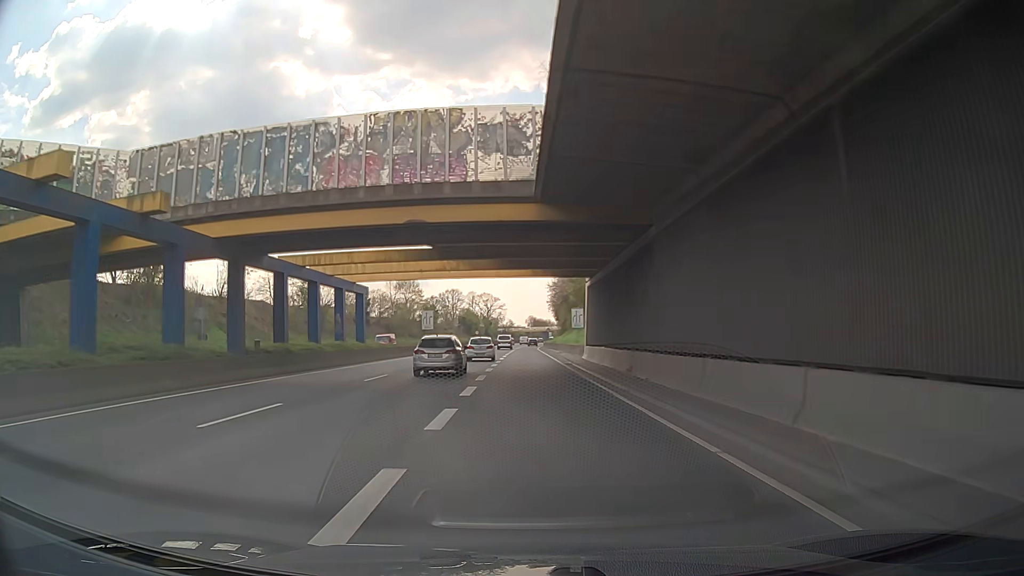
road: trunk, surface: asphalt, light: Day
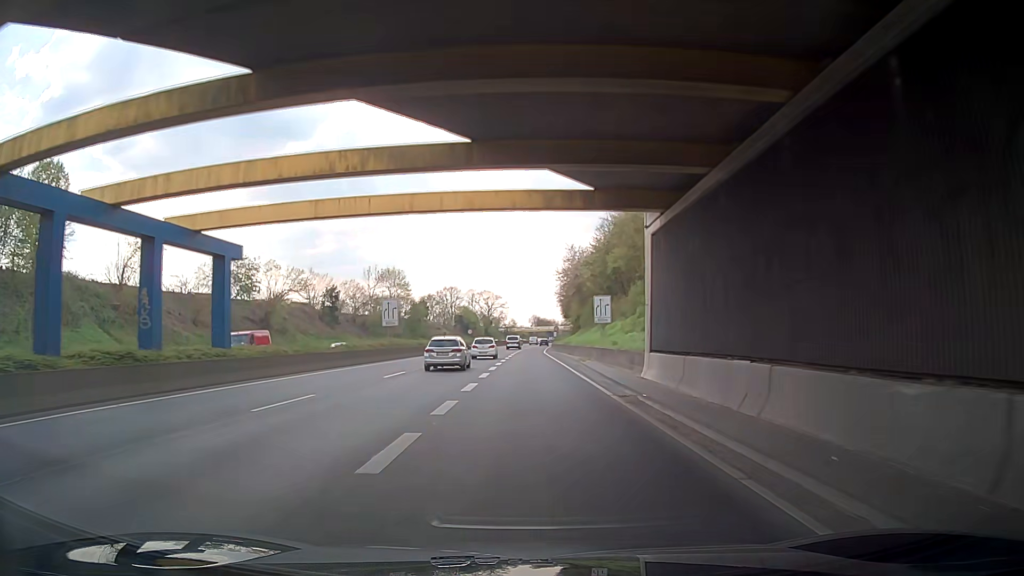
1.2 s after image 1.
(+0.1, +21.6) m; 0°
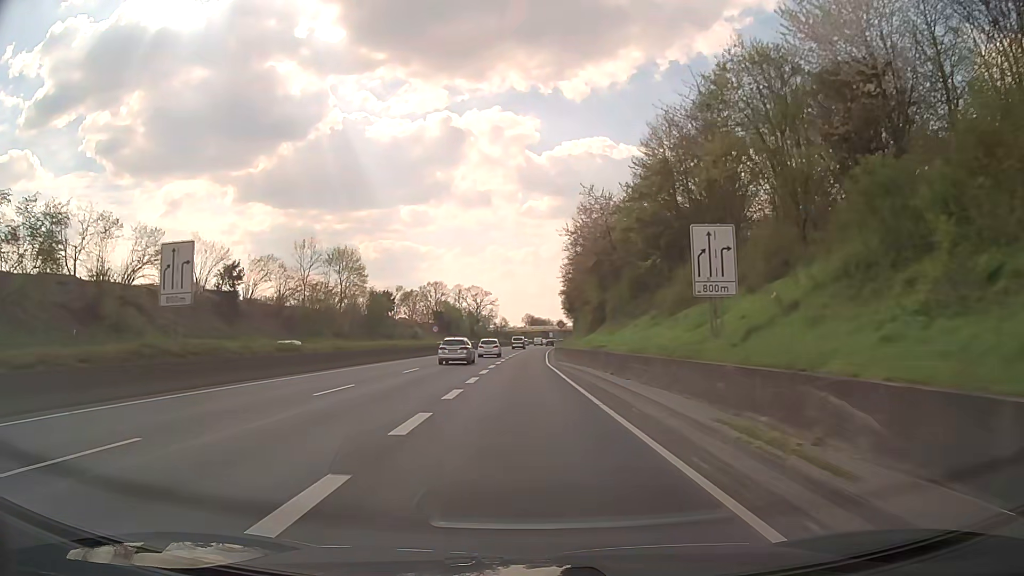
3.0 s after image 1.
(+0.4, +32.3) m; +1°
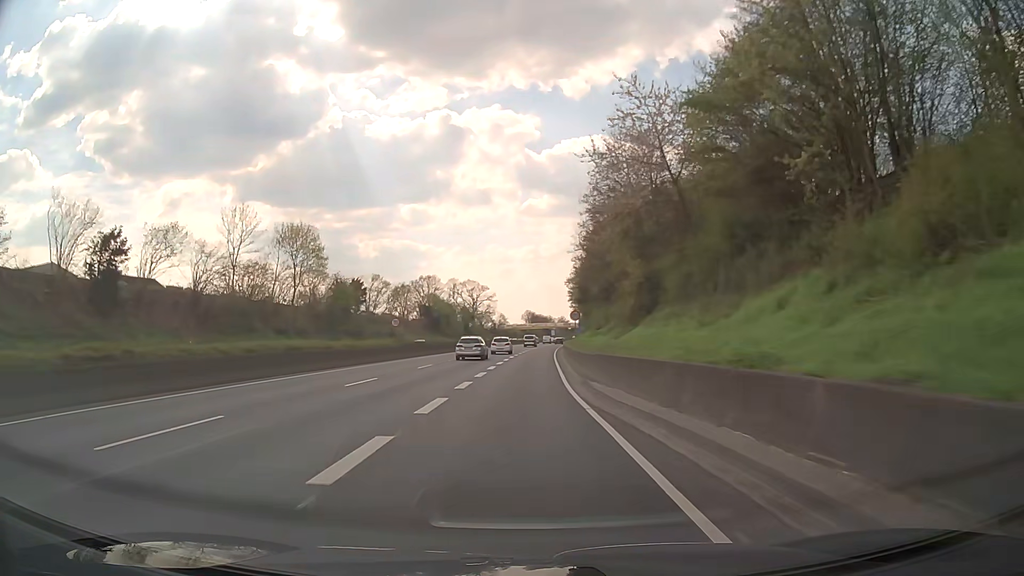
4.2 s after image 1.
(0.0, +21.5) m; 0°
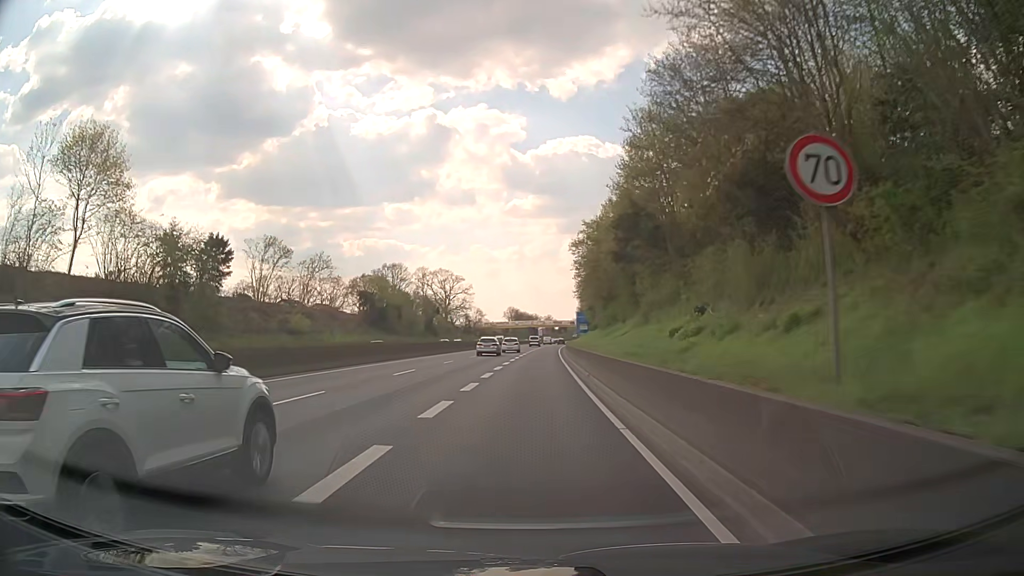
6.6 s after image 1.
(+0.2, +42.9) m; +1°
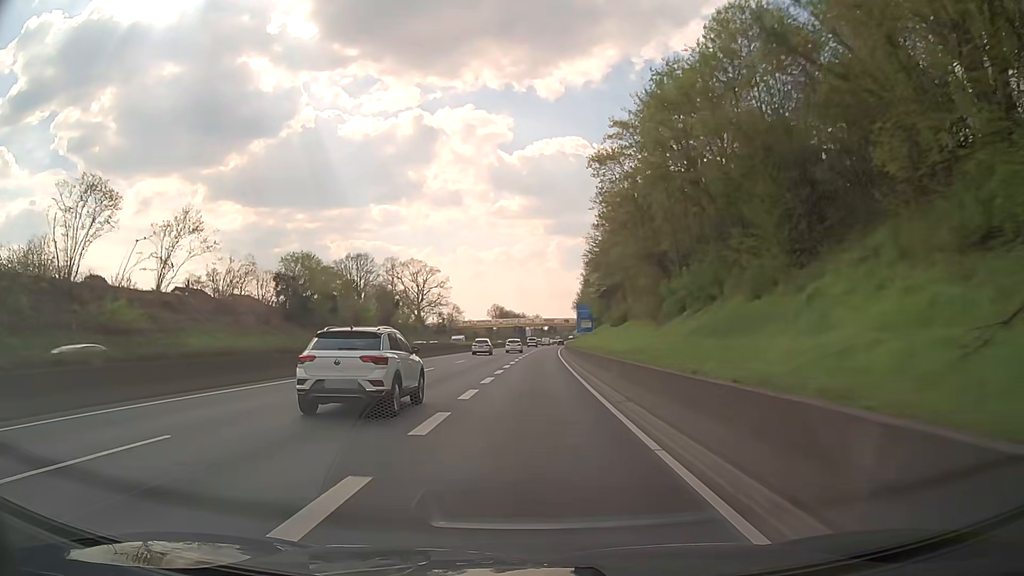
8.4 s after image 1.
(+0.3, +32.0) m; +1°
(0, +10) (0, +20) (0, +30) (+1, +40) (+1, +50) (+1, +60) (+2, +70) (+2, +80) (+3, +90) (+3, +100) m
